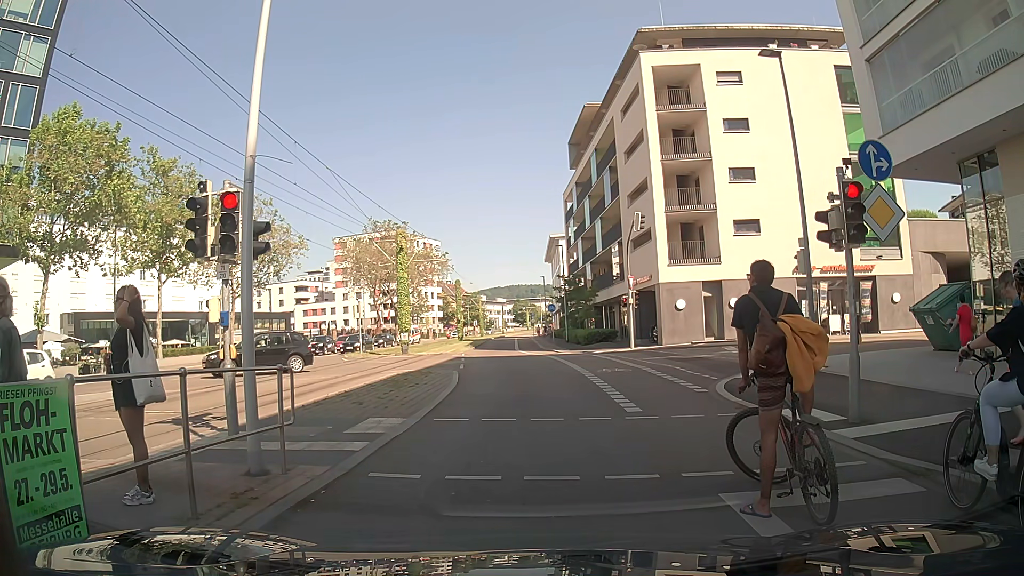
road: secondary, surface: asphalt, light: Day
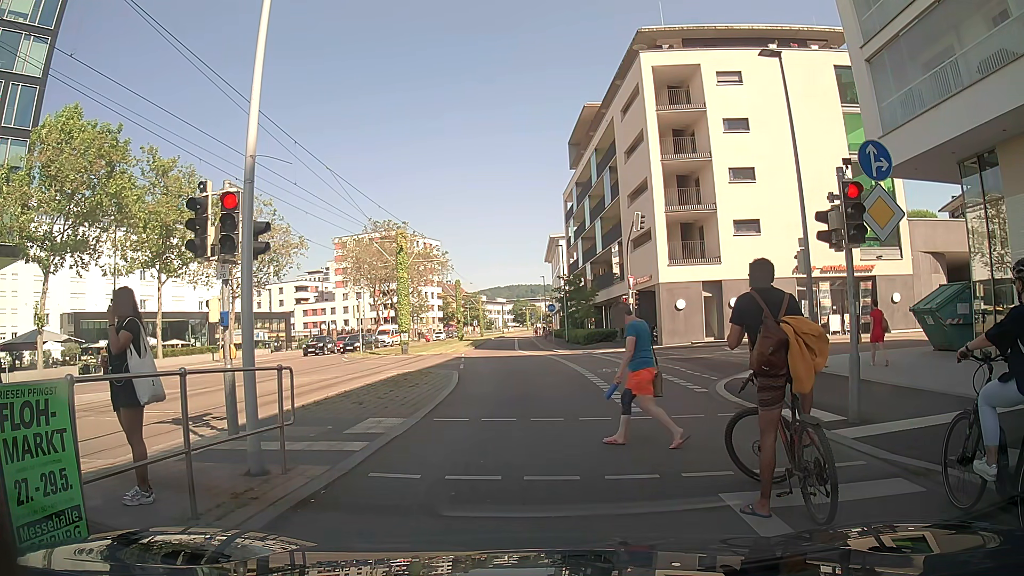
(0.0, 0.0) m; 0°
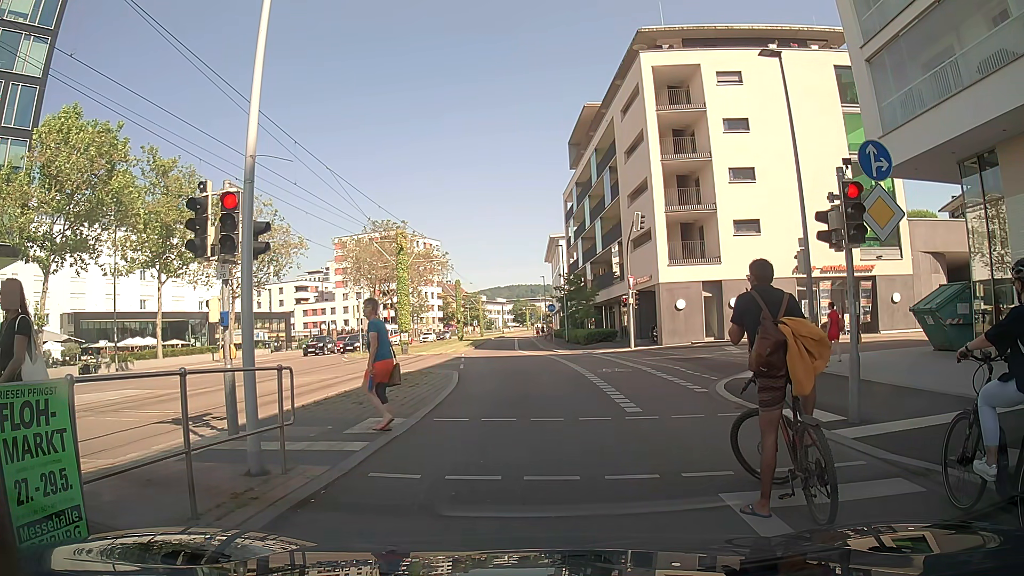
(0.0, 0.0) m; 0°
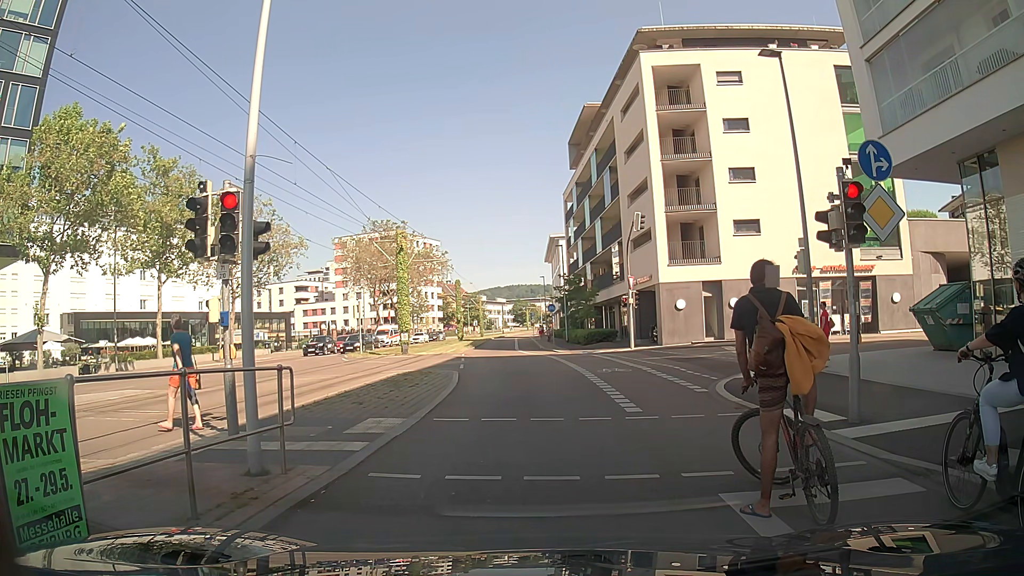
(0.0, 0.0) m; 0°
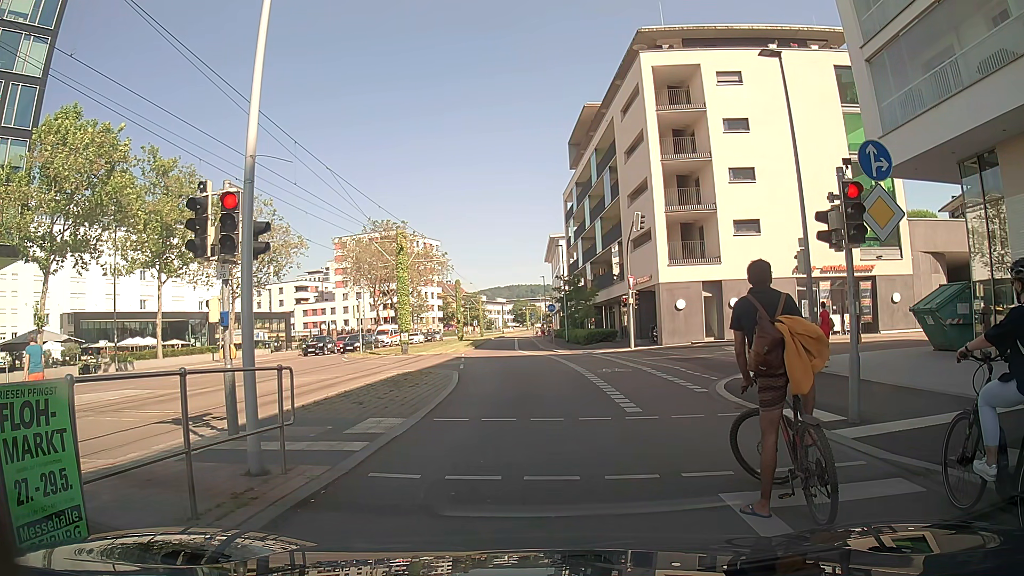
(0.0, 0.0) m; 0°
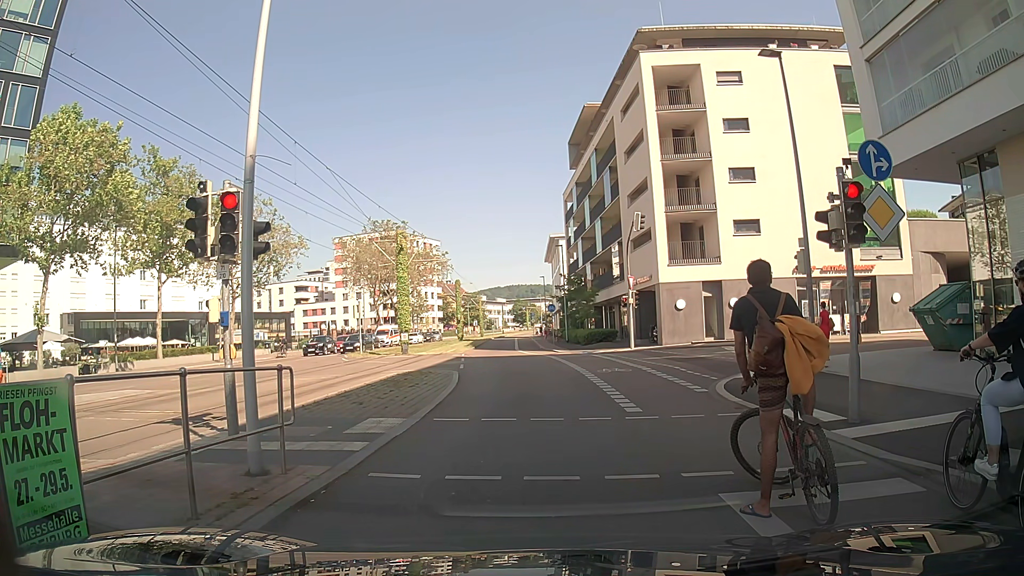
(0.0, 0.0) m; 0°
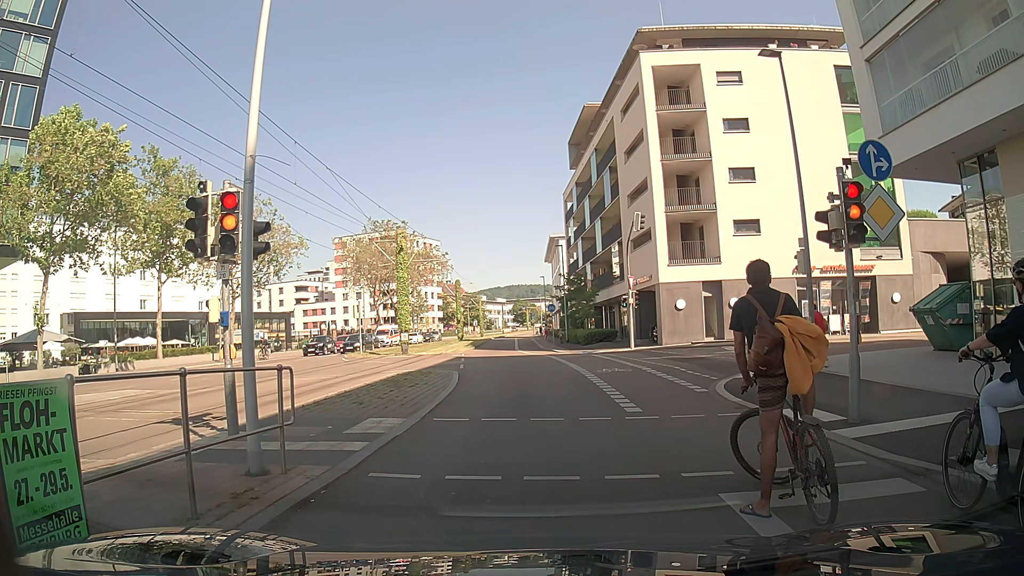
(0.0, 0.0) m; 0°
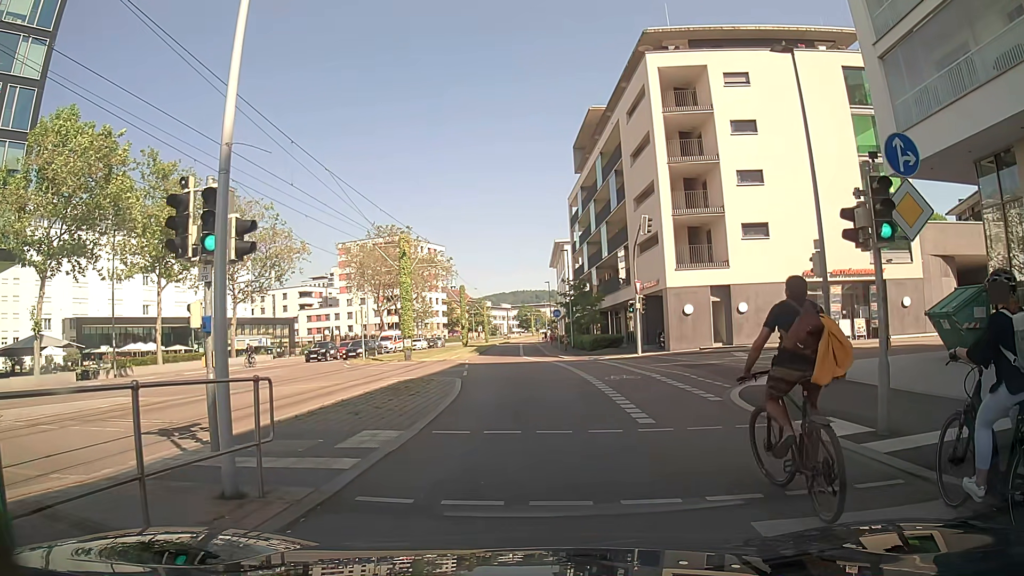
(0.0, +0.8) m; +1°
(0, +10) (0, +20) (0, +30) (-1, +40) (-1, +50) (-1, +60) (-1, +70) (-1, +80) (-1, +90) (-1, +100) m
